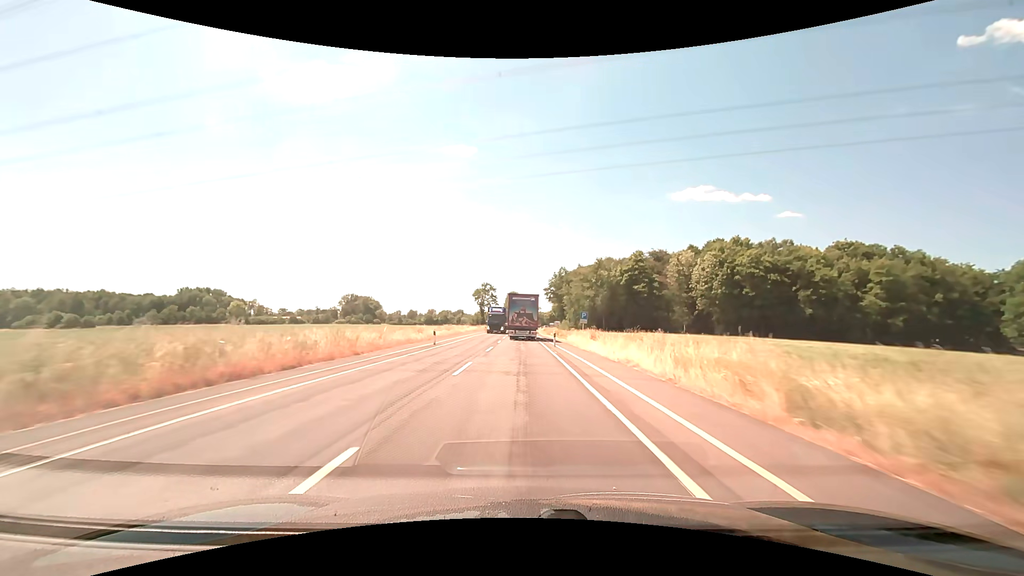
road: secondary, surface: asphalt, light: Day
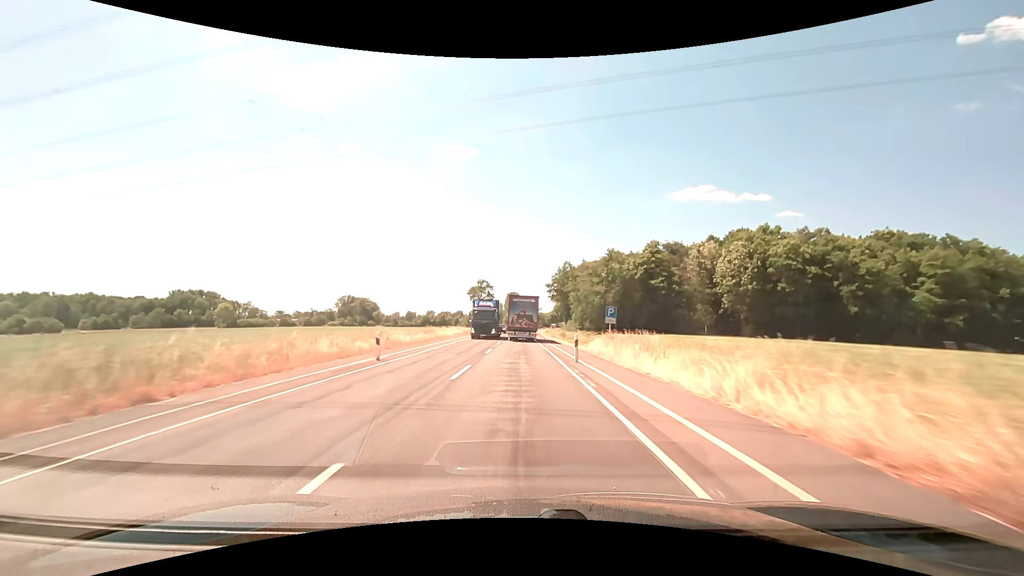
(0.0, +12.5) m; 0°
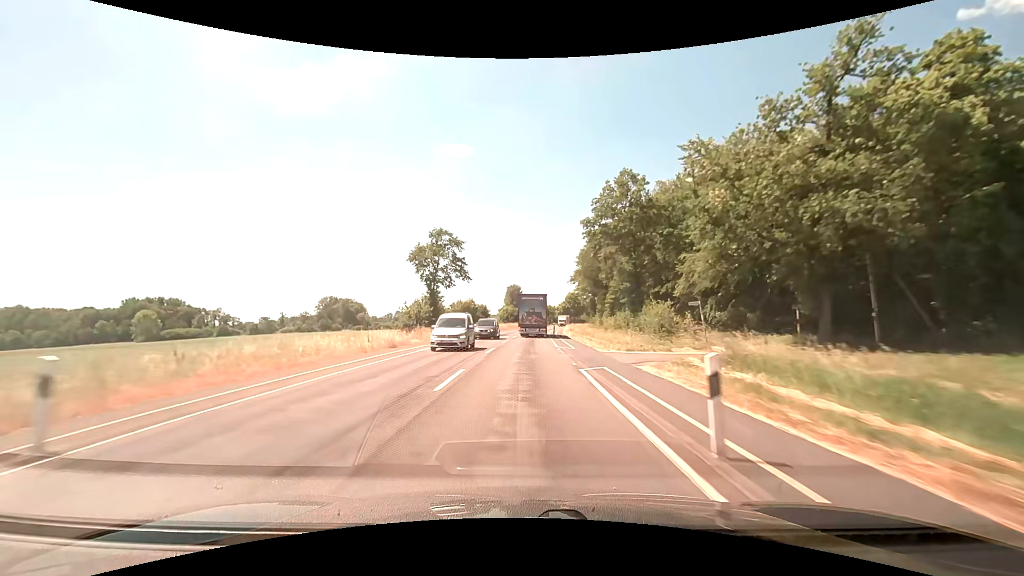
(-0.2, +62.8) m; 0°
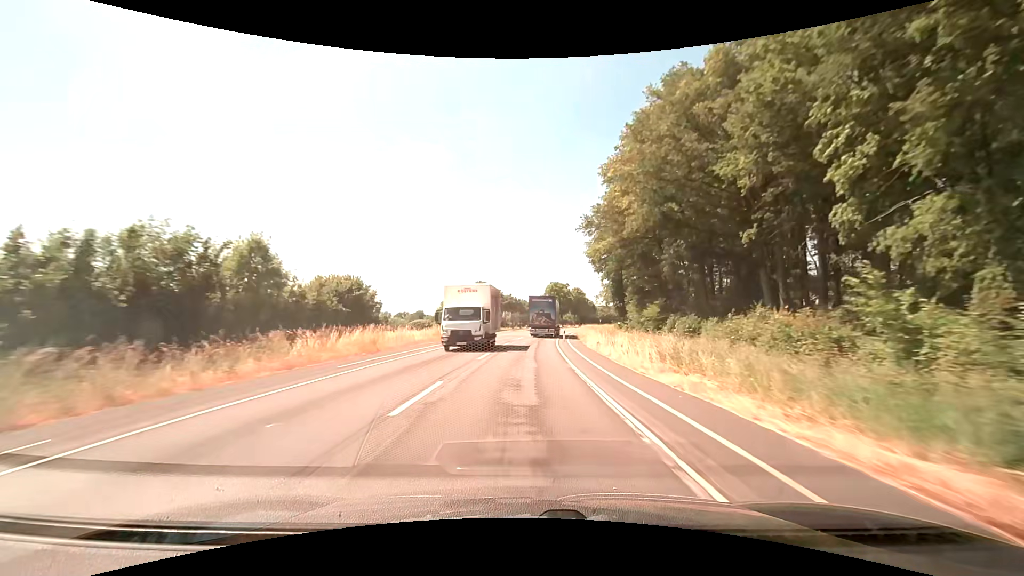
(+1.6, +62.7) m; +3°
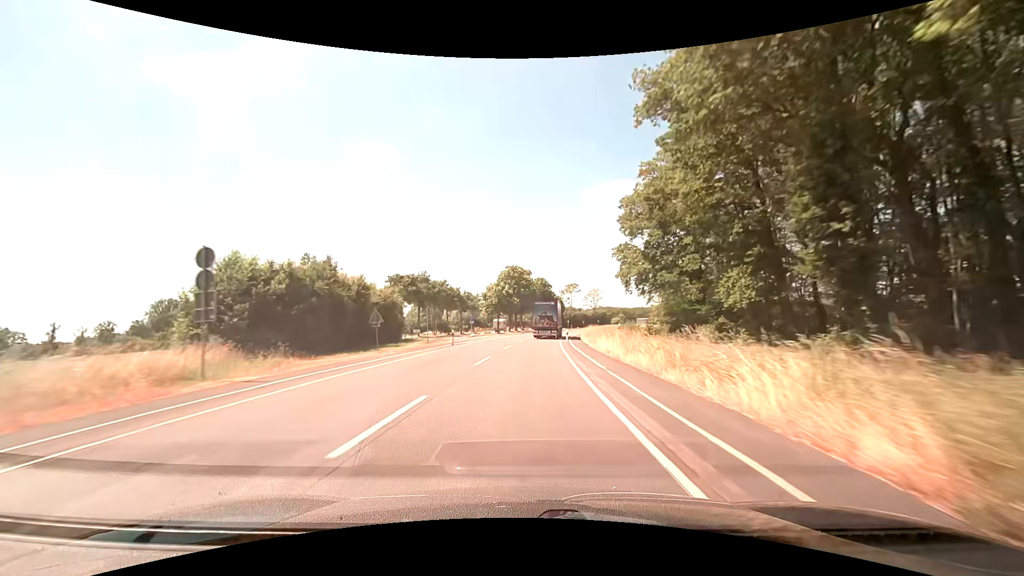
(+2.0, +50.0) m; +6°
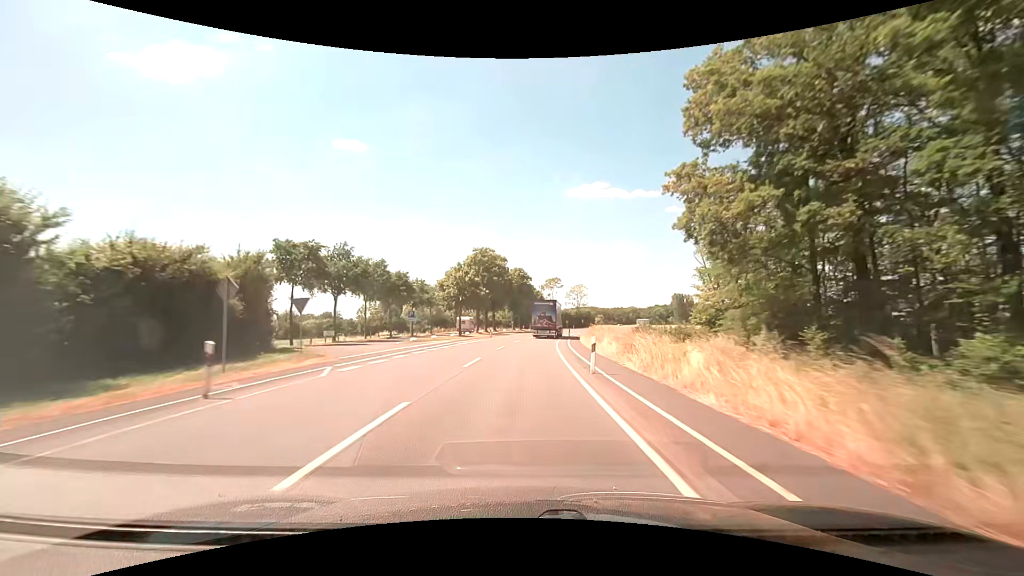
(+0.6, +25.0) m; +3°
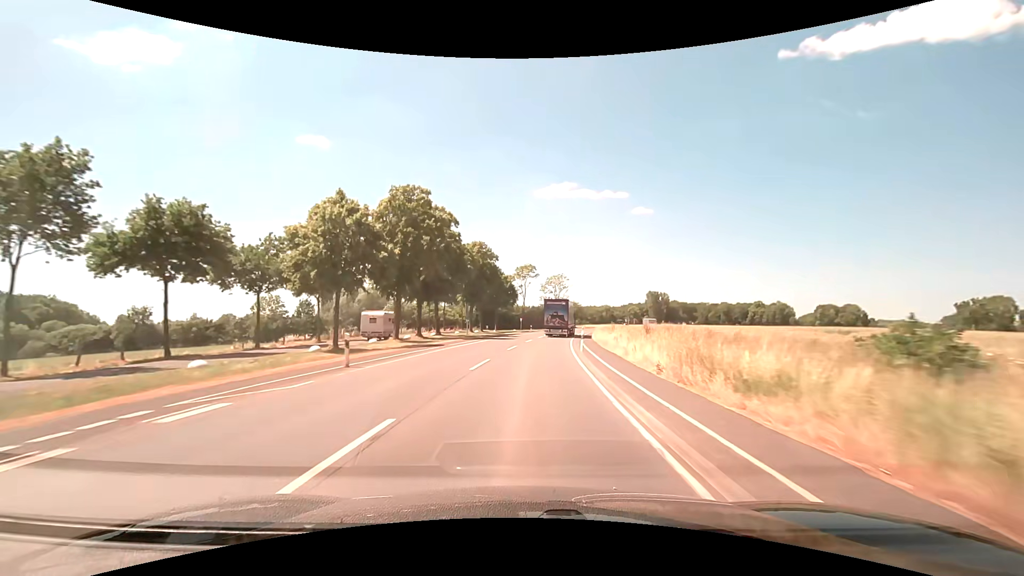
(+1.0, +37.5) m; +4°
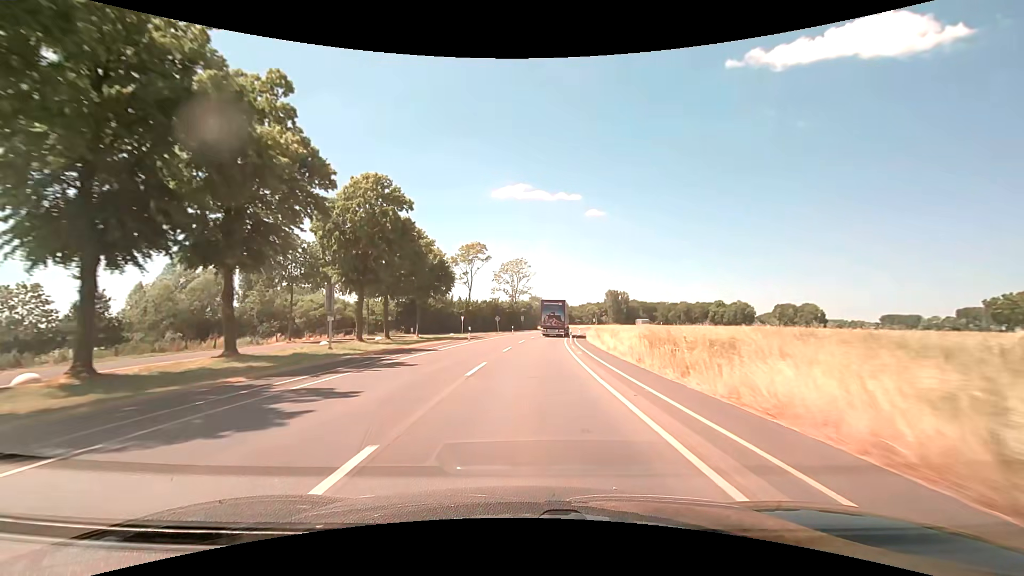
(+1.7, +37.4) m; +5°
(0, +10) (0, +20) (+1, +30) (+1, +40) (+2, +50) (+3, +60) (+5, +70) (+6, +80) (+8, +90) (+9, +99) m
